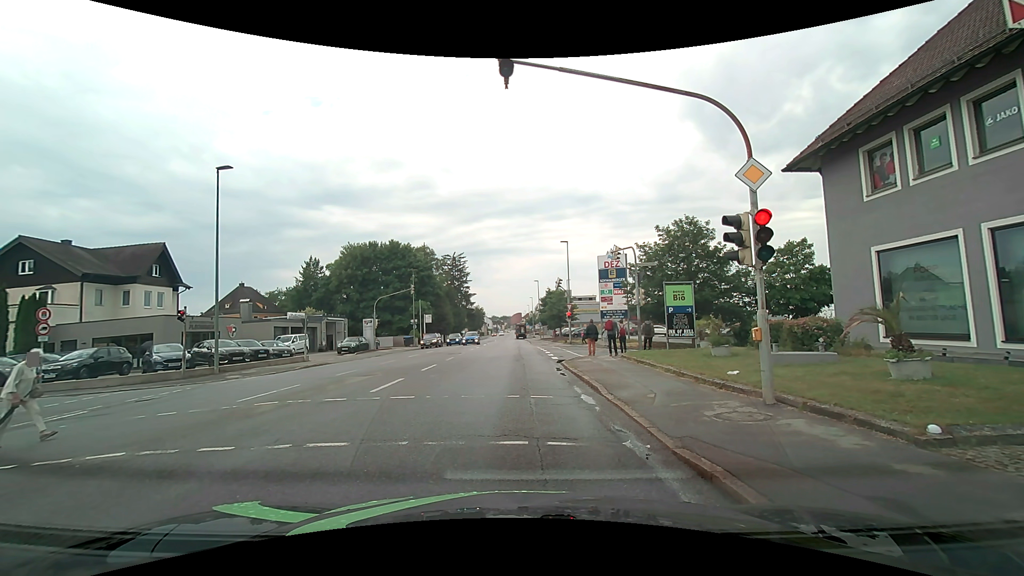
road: tertiary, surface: asphalt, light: Day
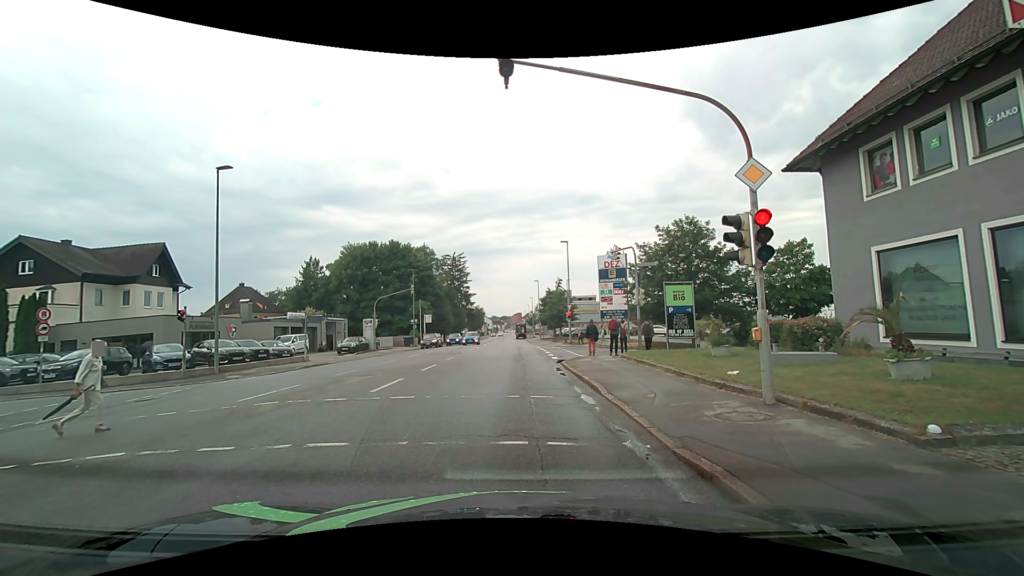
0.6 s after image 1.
(0.0, 0.0) m; 0°
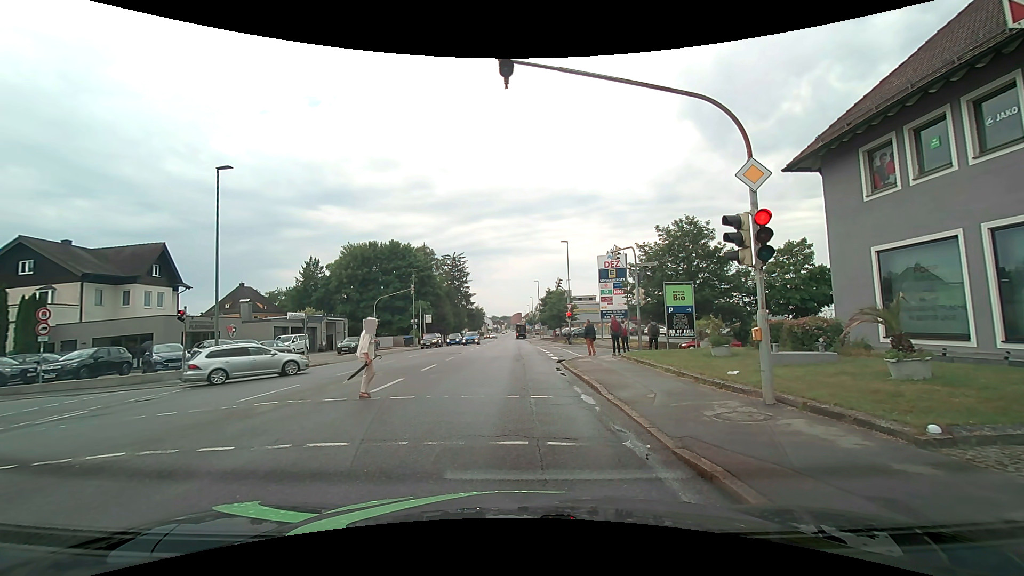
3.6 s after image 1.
(0.0, 0.0) m; 0°
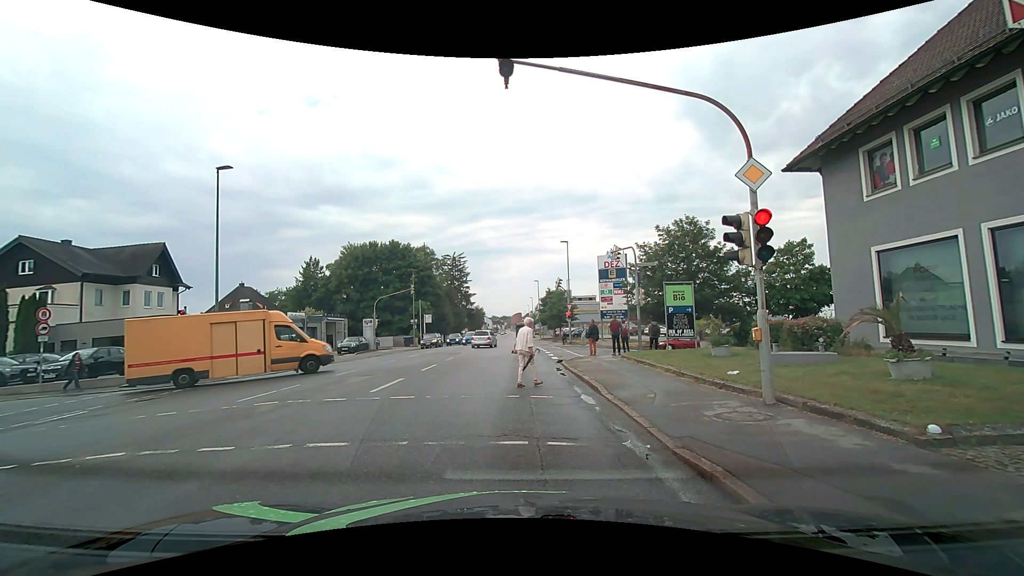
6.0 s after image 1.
(0.0, 0.0) m; 0°
(0, +10) (0, +20) (0, +30) (0, +40) (0, +50) (0, +60) (0, +70) (0, +80) (-1, +90) (-2, +100) m
